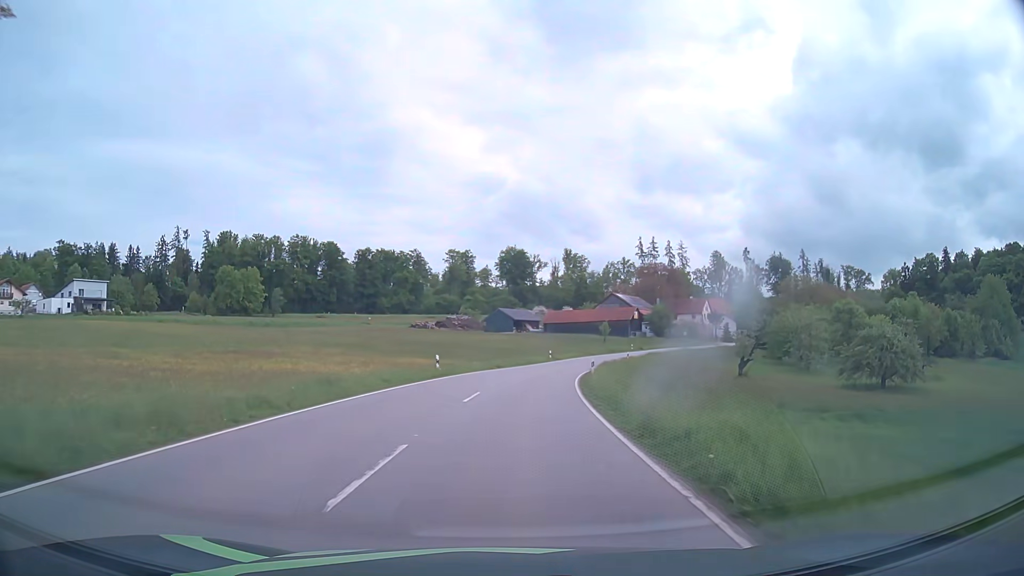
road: tertiary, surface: asphalt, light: Day
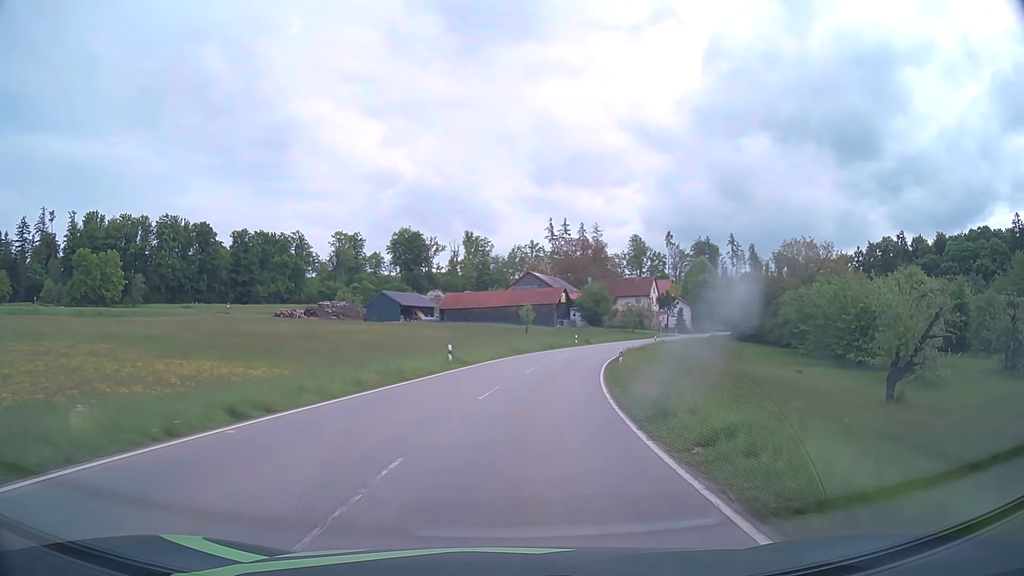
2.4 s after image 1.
(+2.2, +37.4) m; +9°
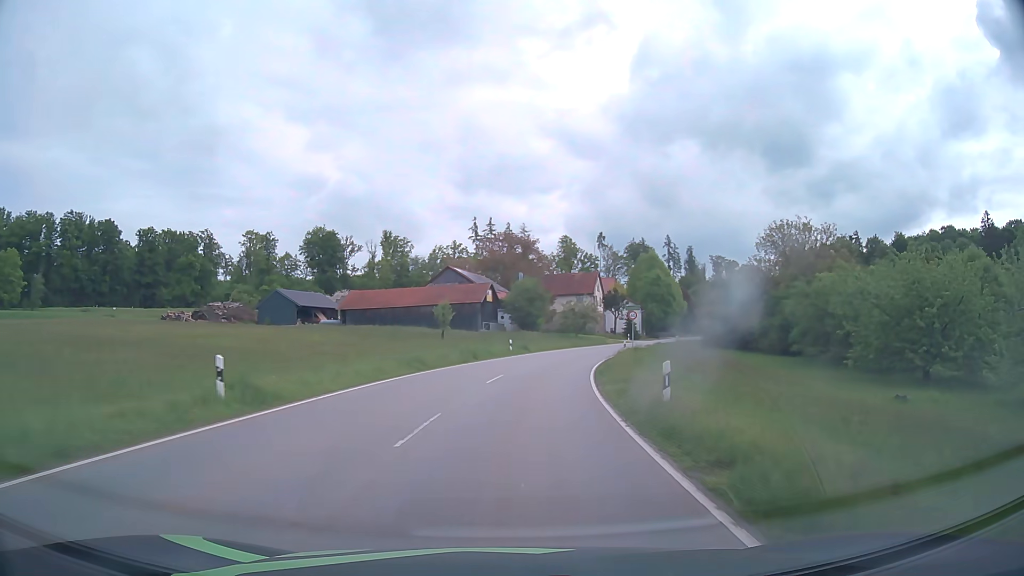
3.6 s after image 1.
(+1.1, +19.9) m; +6°
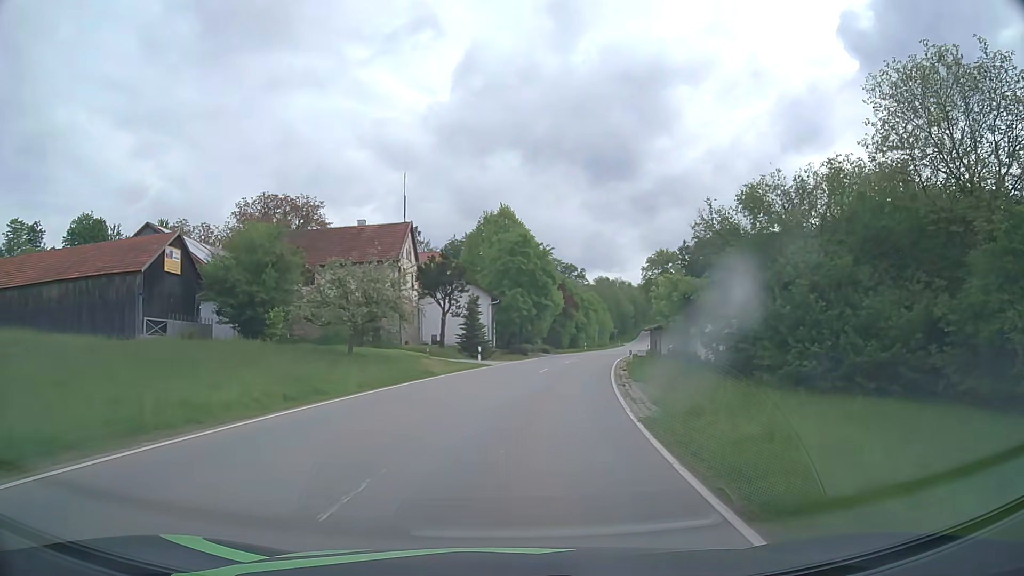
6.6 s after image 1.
(+6.9, +50.8) m; +16°
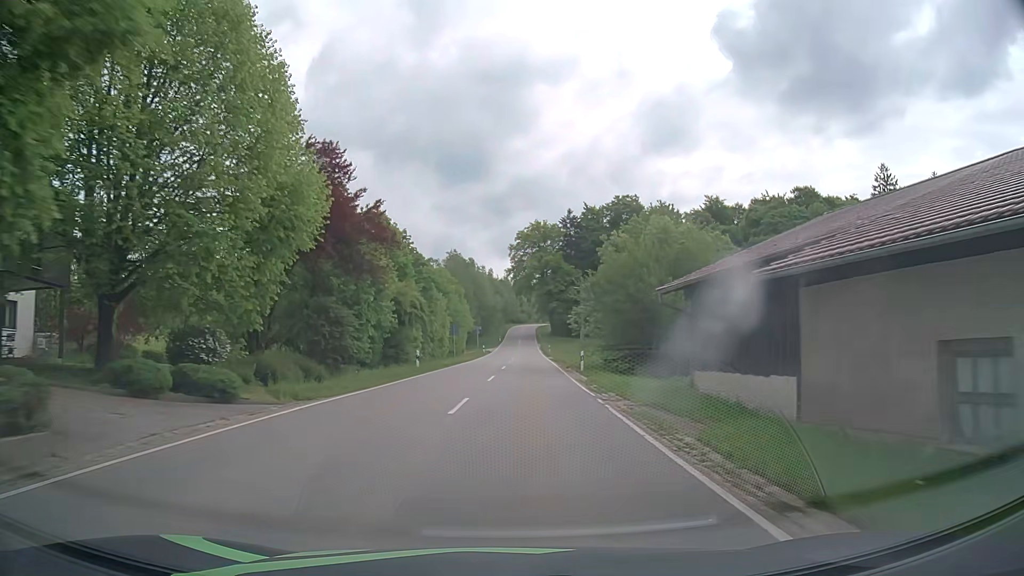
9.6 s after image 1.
(+6.7, +51.9) m; +13°
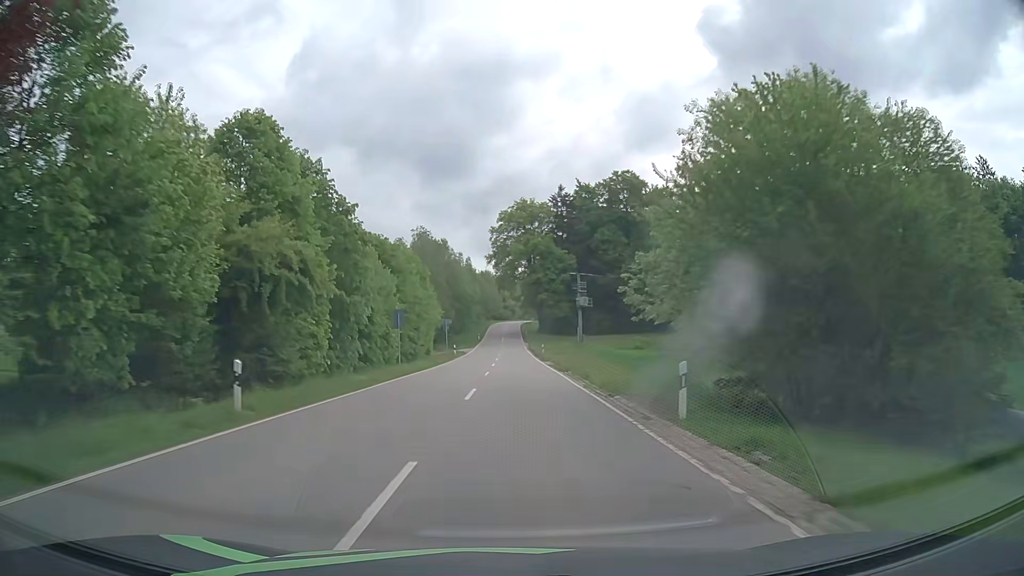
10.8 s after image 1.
(+0.3, +20.9) m; +2°
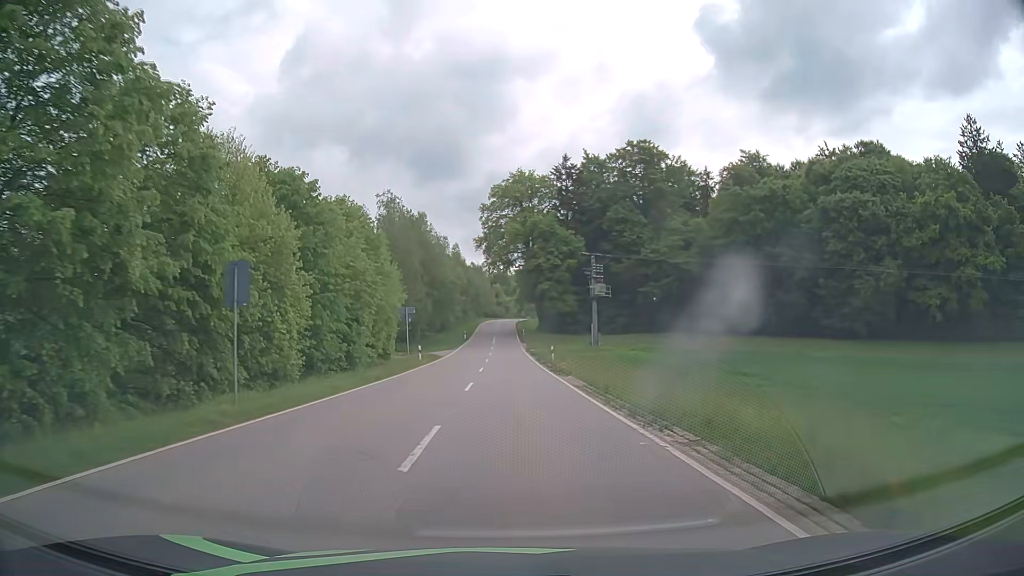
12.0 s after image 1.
(0.0, +20.8) m; 0°
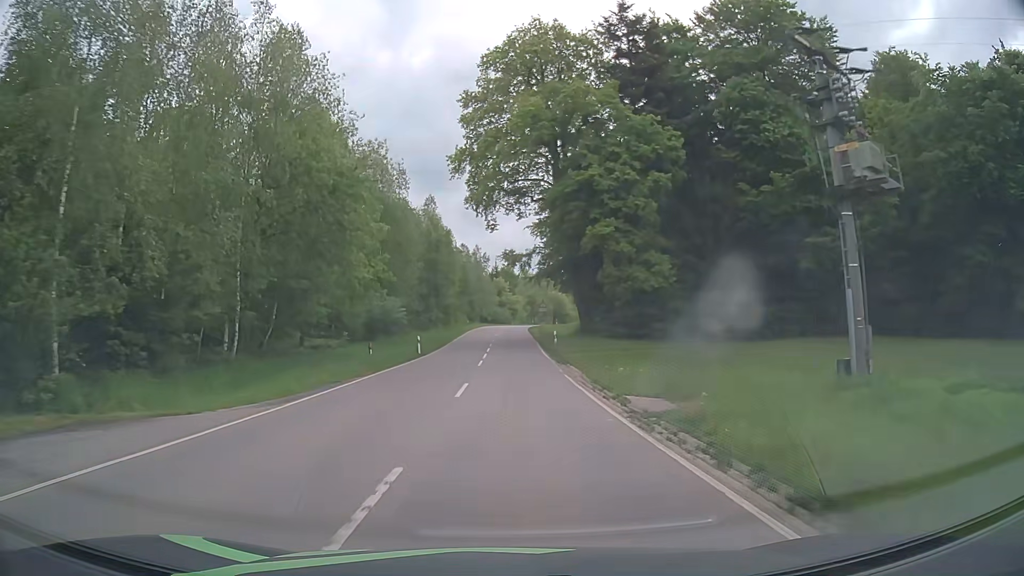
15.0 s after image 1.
(-0.3, +51.9) m; -1°
(0, +10) (0, +20) (0, +30) (0, +40) (0, +50) (0, +60) (+1, +70) (+1, +80) (+1, +90) (+2, +100) m
